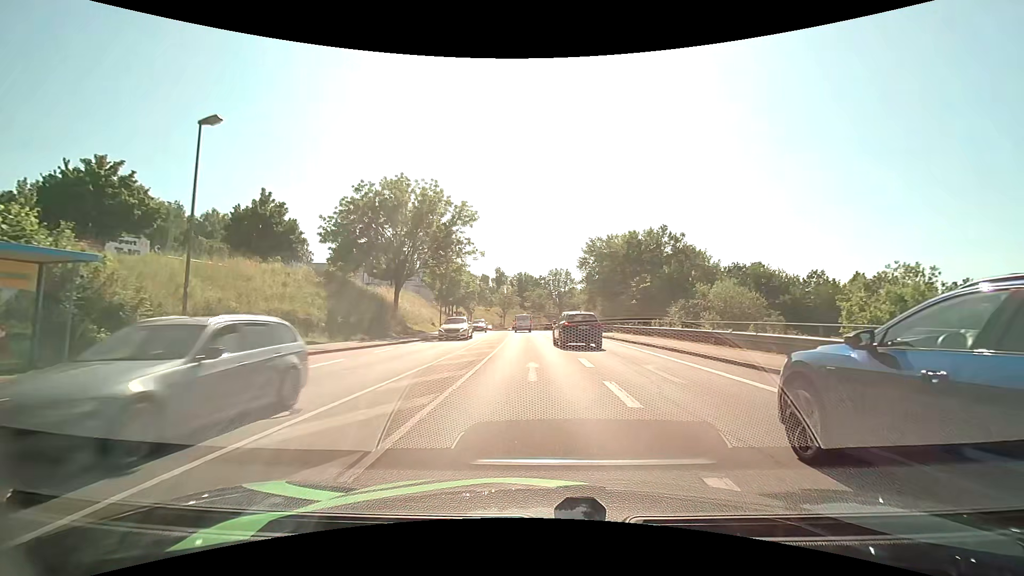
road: tertiary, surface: asphalt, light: Day
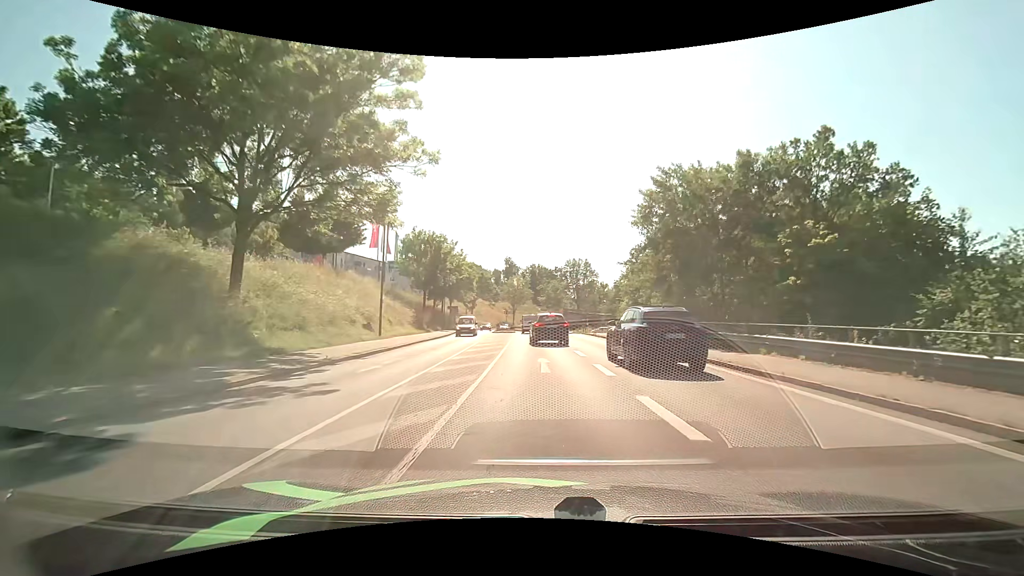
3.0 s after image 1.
(-0.5, +26.0) m; -1°
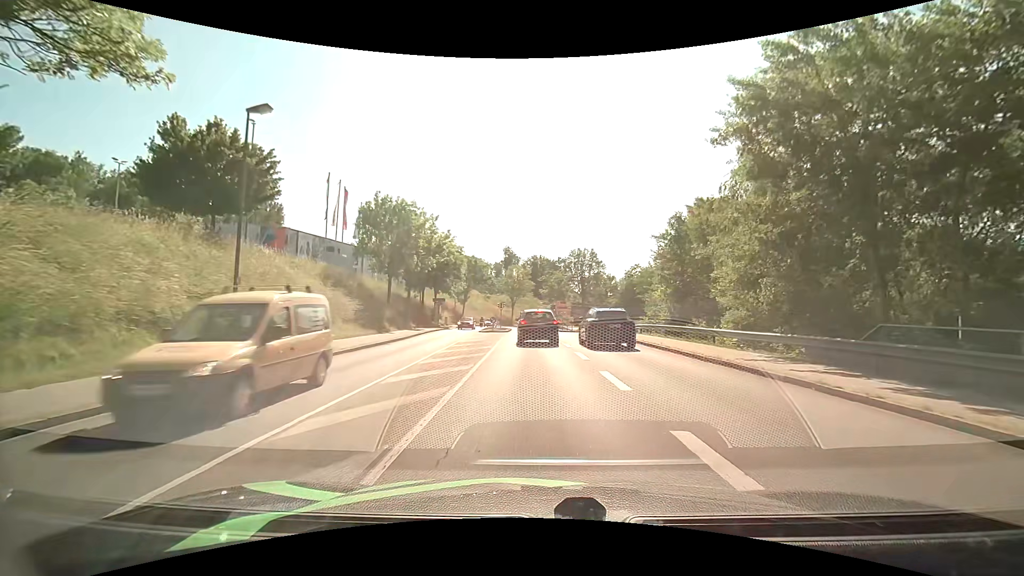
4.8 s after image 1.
(0.0, +14.6) m; 0°
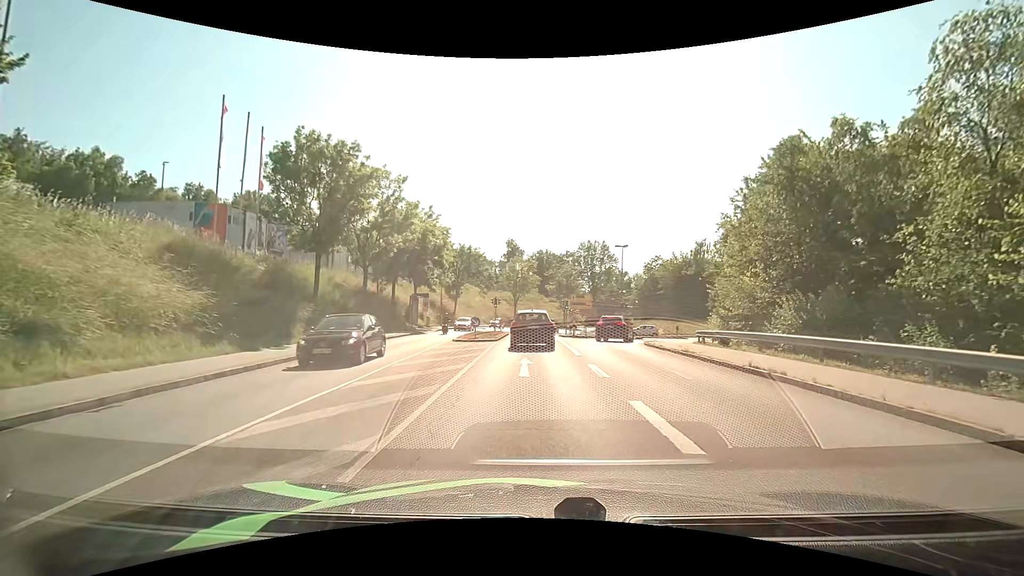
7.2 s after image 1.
(-0.2, +15.8) m; -1°
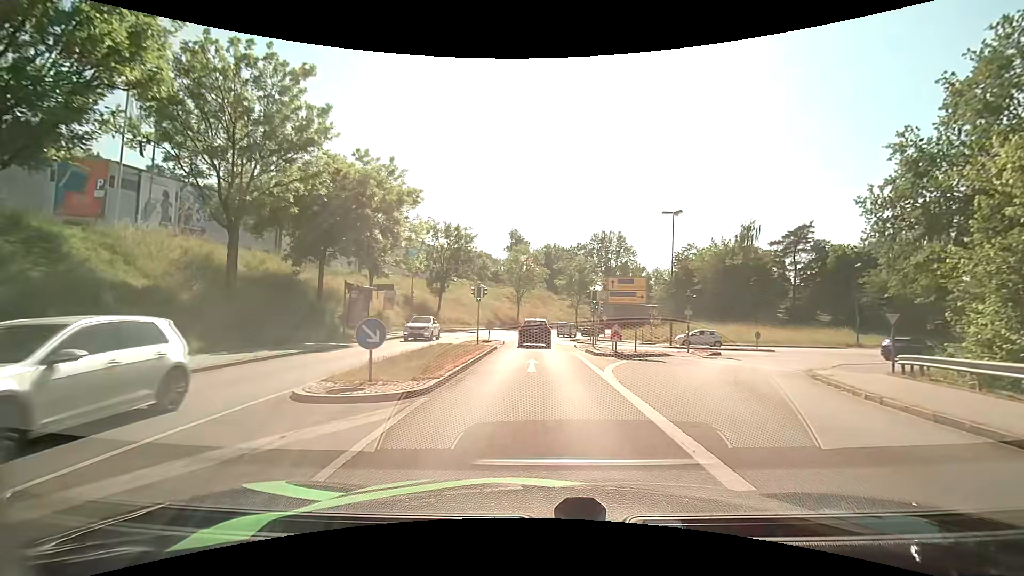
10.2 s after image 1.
(0.0, +18.5) m; -1°
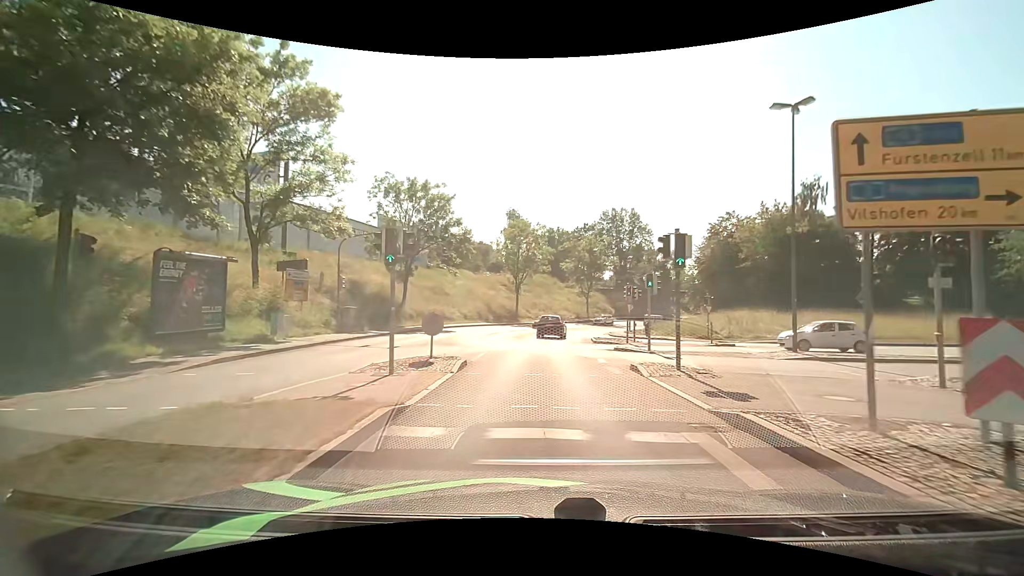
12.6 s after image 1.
(+0.1, +17.8) m; 0°
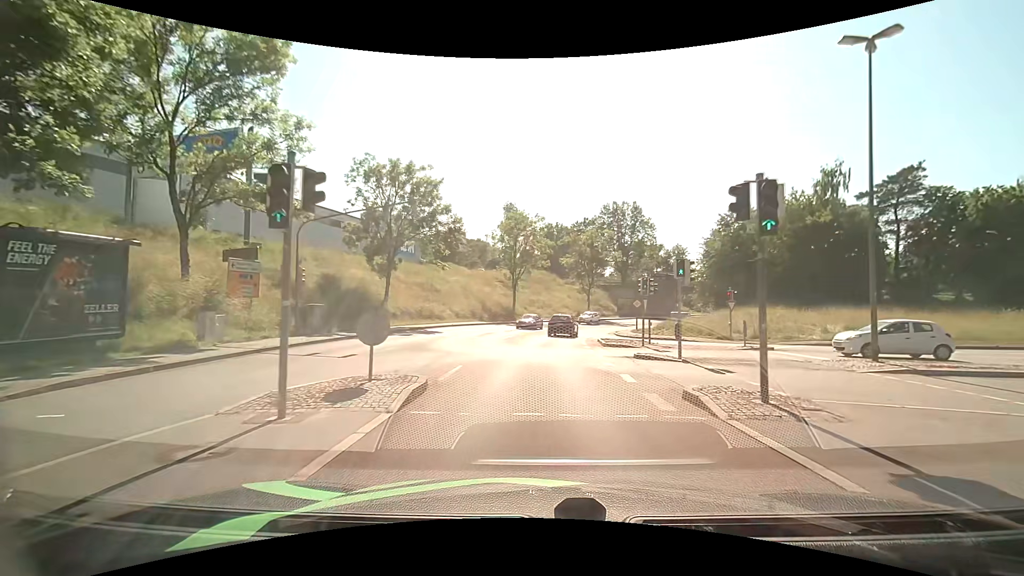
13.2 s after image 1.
(0.0, +4.8) m; +1°
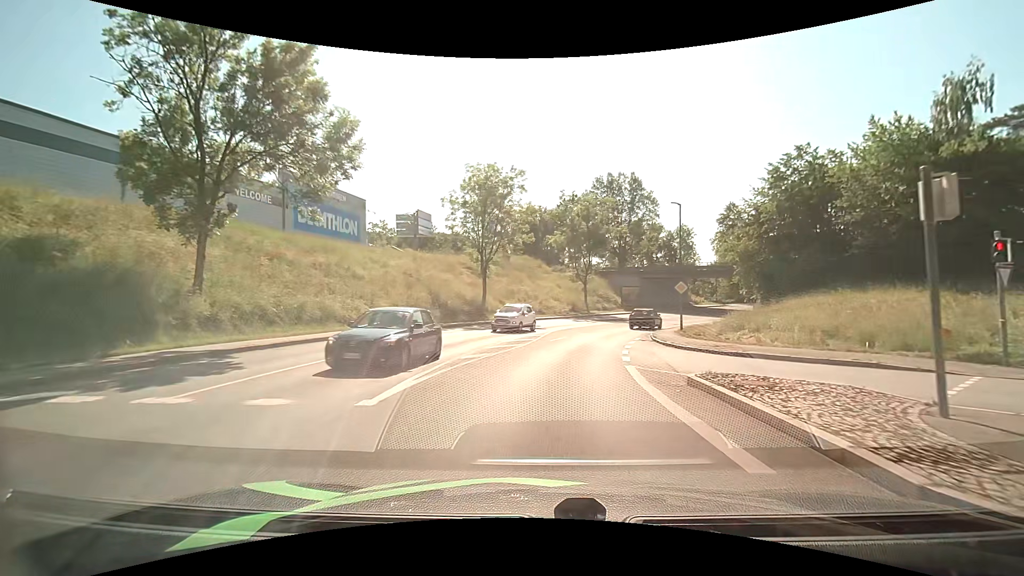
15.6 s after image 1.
(0.0, +20.9) m; +1°
(0, +10) (+1, +20) (+4, +30) (+7, +39) (+11, +48) (+17, +56) (+23, +64) (+29, +72) (+37, +79) (+44, +85) m
